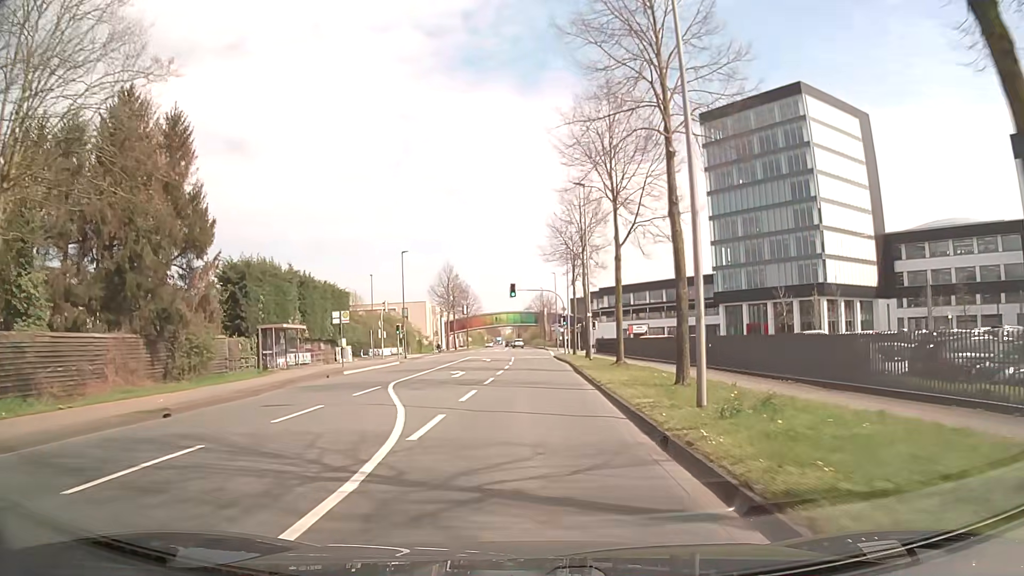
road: secondary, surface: asphalt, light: Day
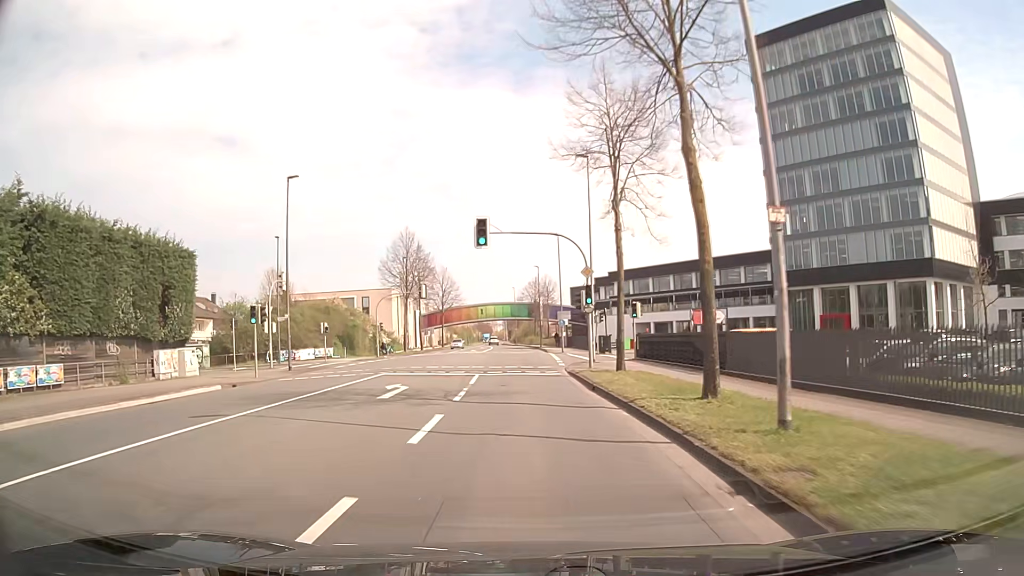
(+0.3, +30.7) m; +1°
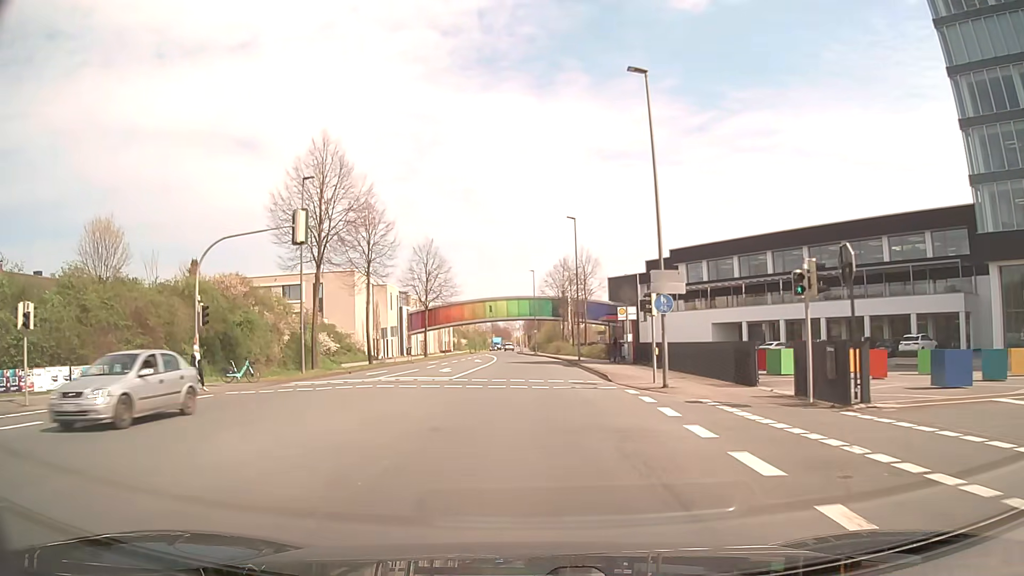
(-0.5, +38.3) m; -2°
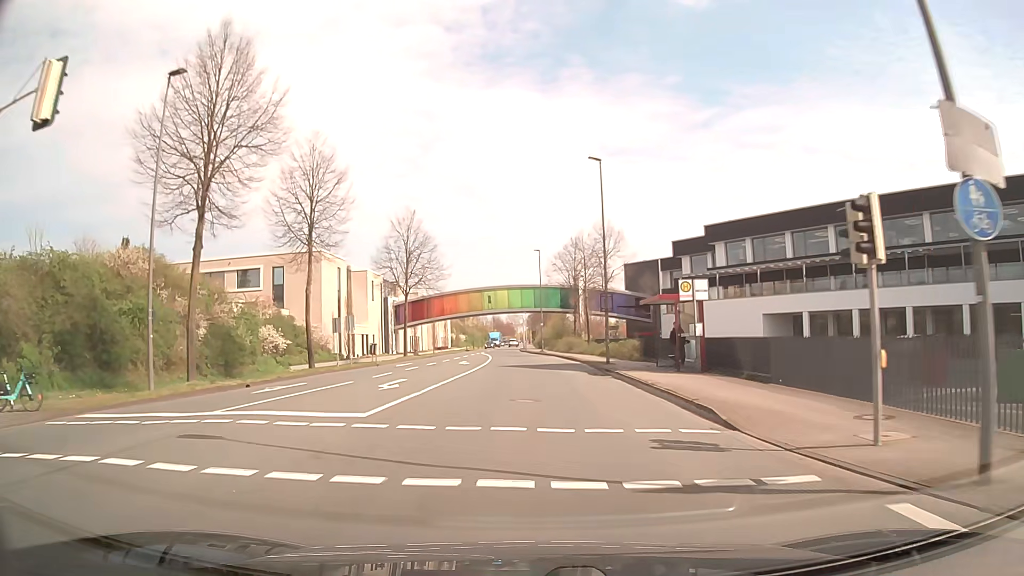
(0.0, +15.3) m; -1°
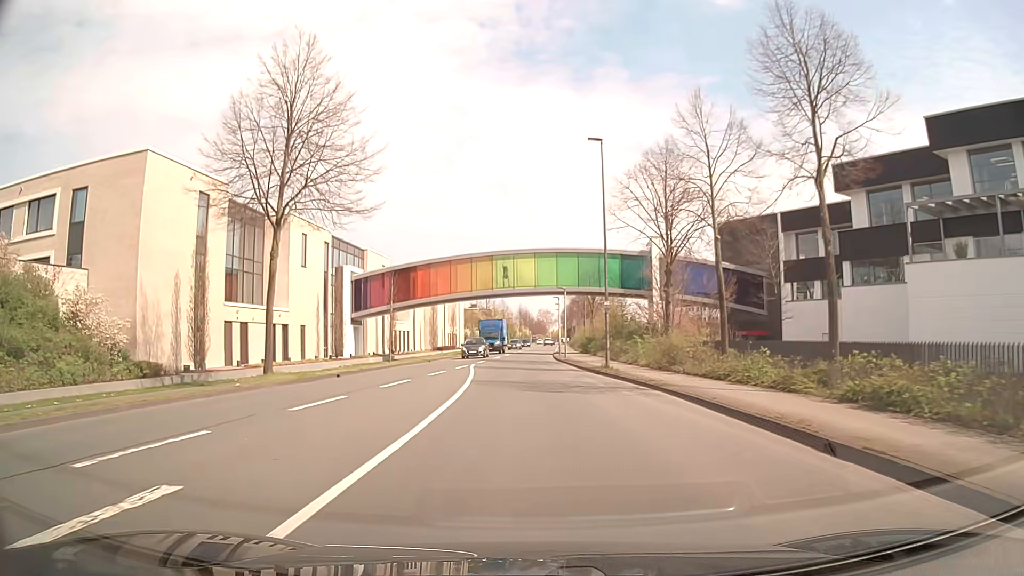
(-0.4, +38.1) m; -3°
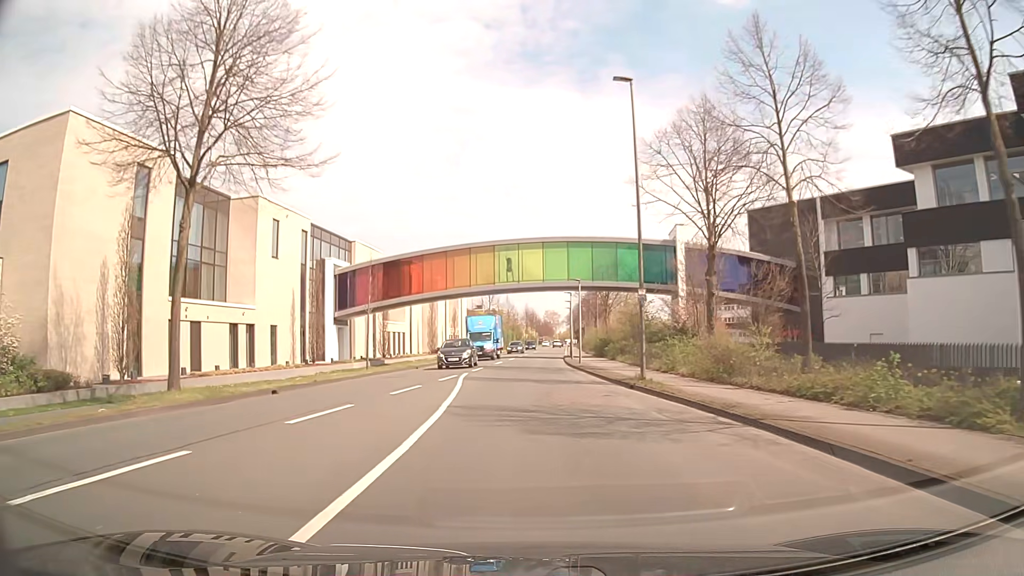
(0.0, +7.6) m; 0°
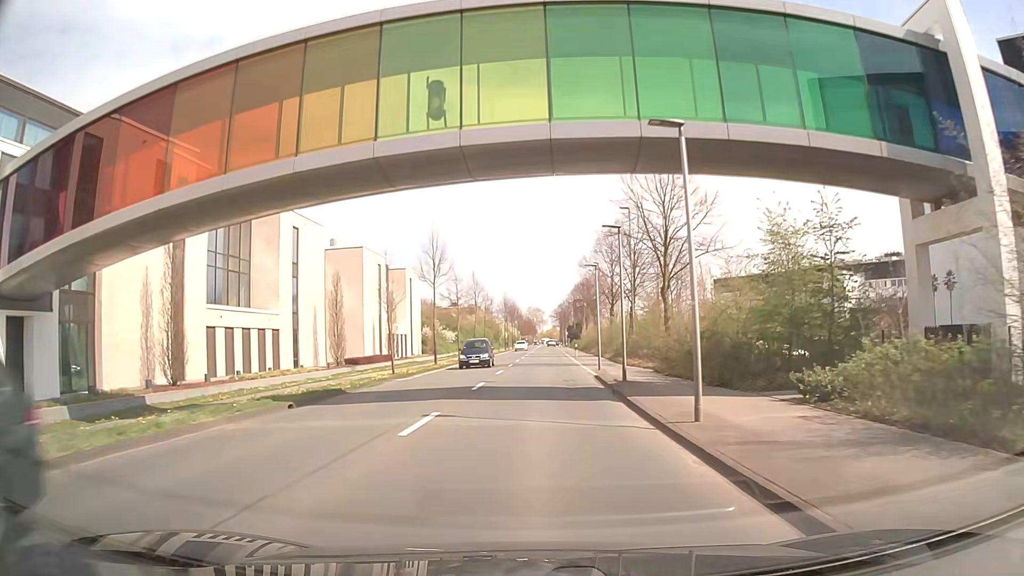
(+0.2, +38.0) m; +2°
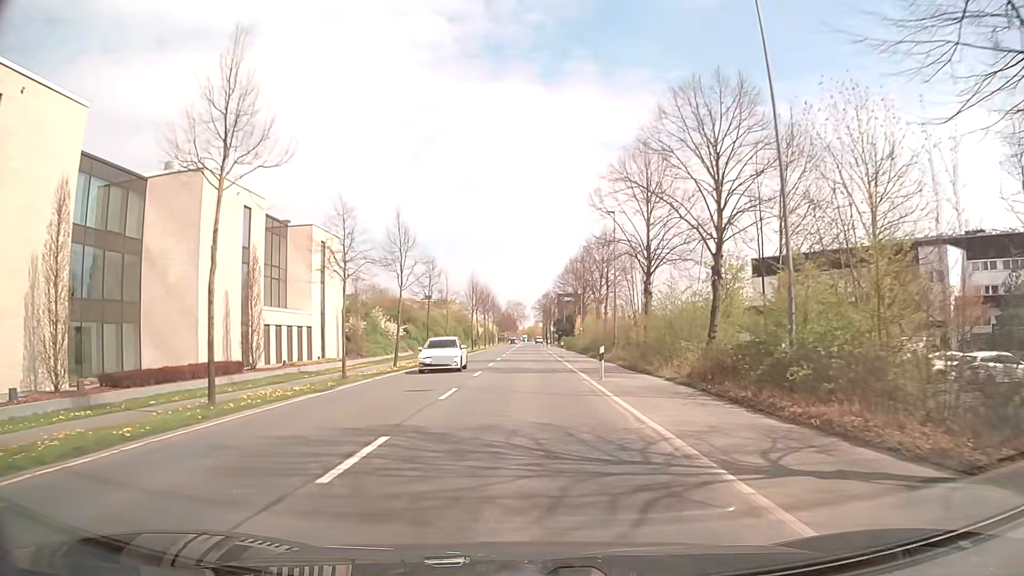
(+0.6, +30.5) m; +2°
(0, +10) (0, +20) (0, +30) (0, +40) (0, +50) (0, +60) (0, +70) (0, +80) (0, +90) (0, +100) m
